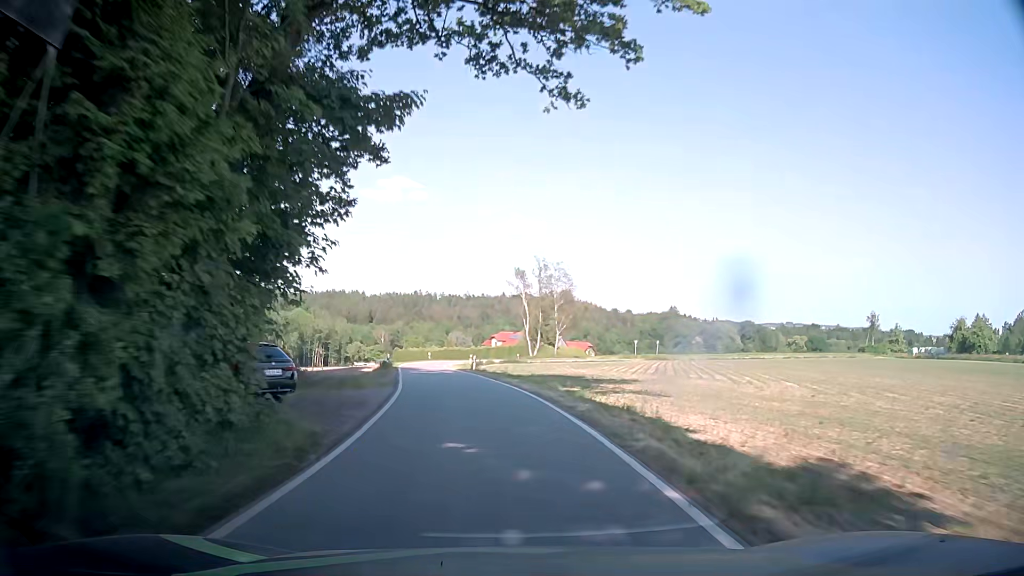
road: tertiary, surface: asphalt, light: Day
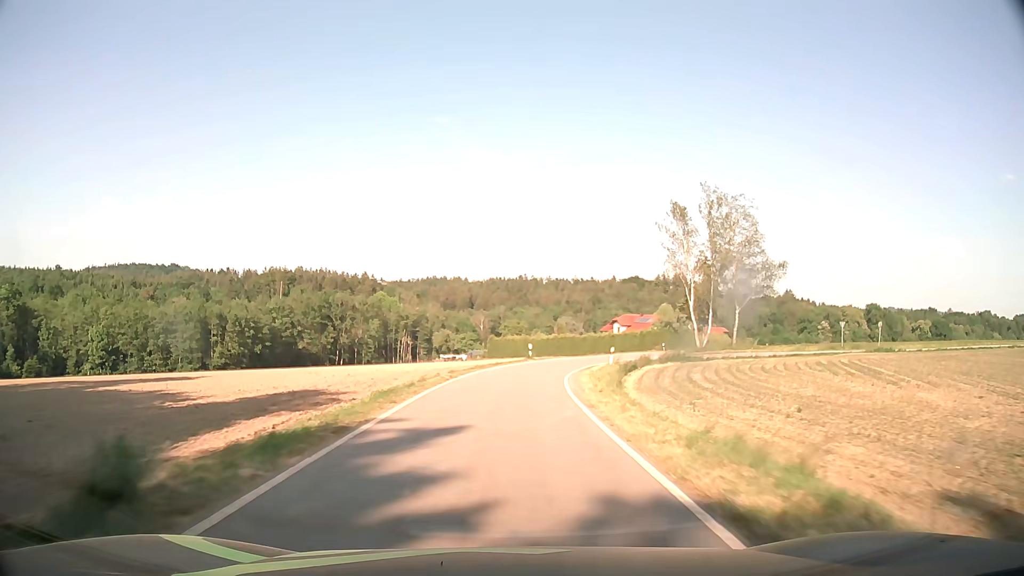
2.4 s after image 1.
(-4.1, +40.2) m; -9°
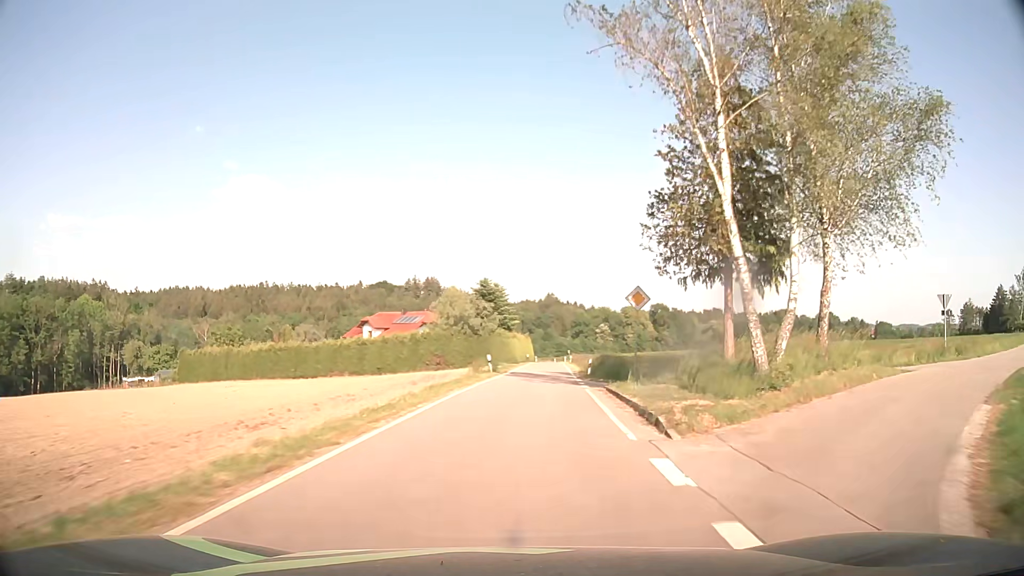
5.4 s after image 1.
(+6.6, +49.1) m; +21°
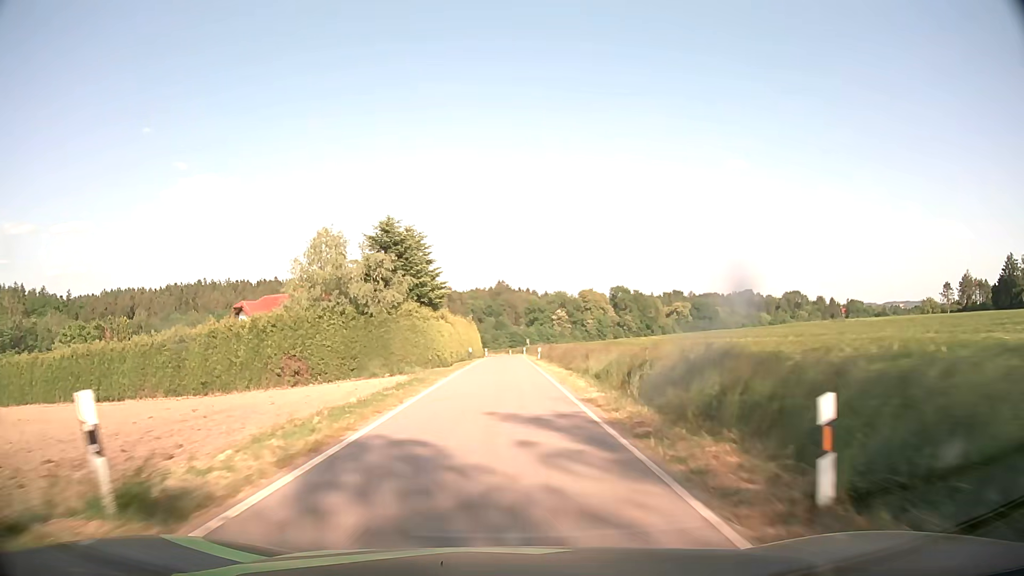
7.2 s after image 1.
(+2.1, +31.8) m; +5°
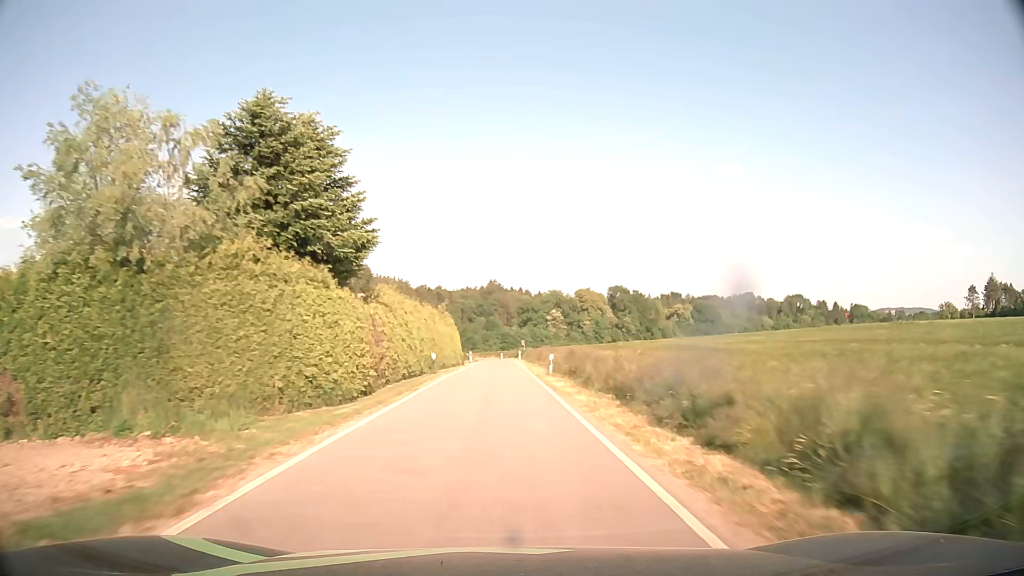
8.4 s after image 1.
(+0.1, +21.8) m; +1°
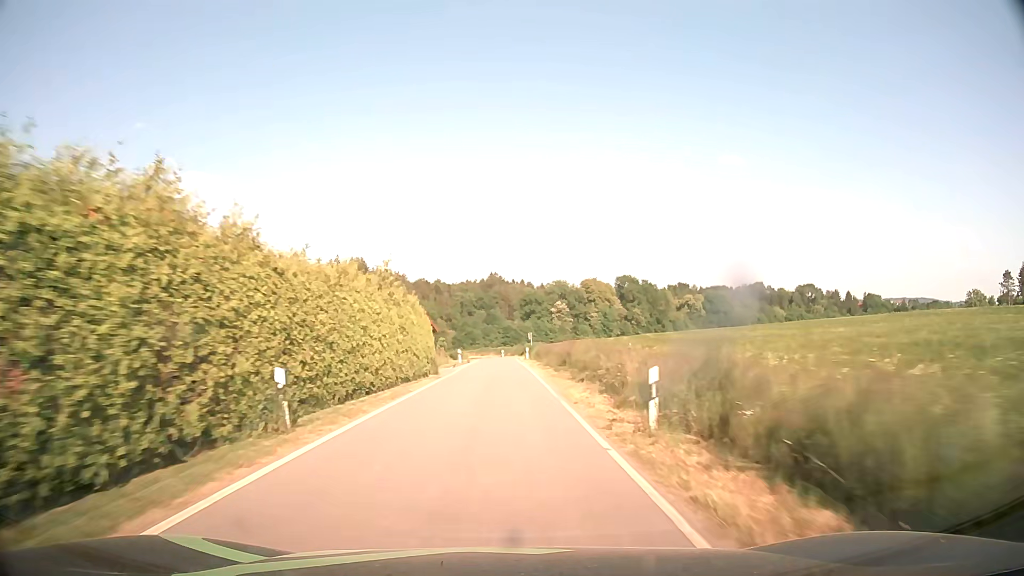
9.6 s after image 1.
(0.0, +21.3) m; 0°
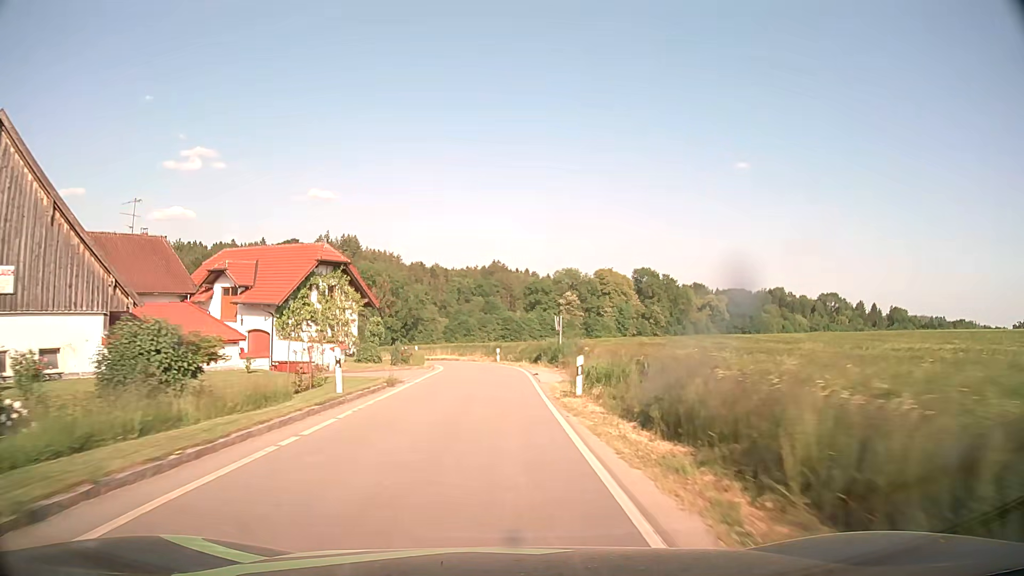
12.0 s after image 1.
(-0.4, +40.3) m; -1°
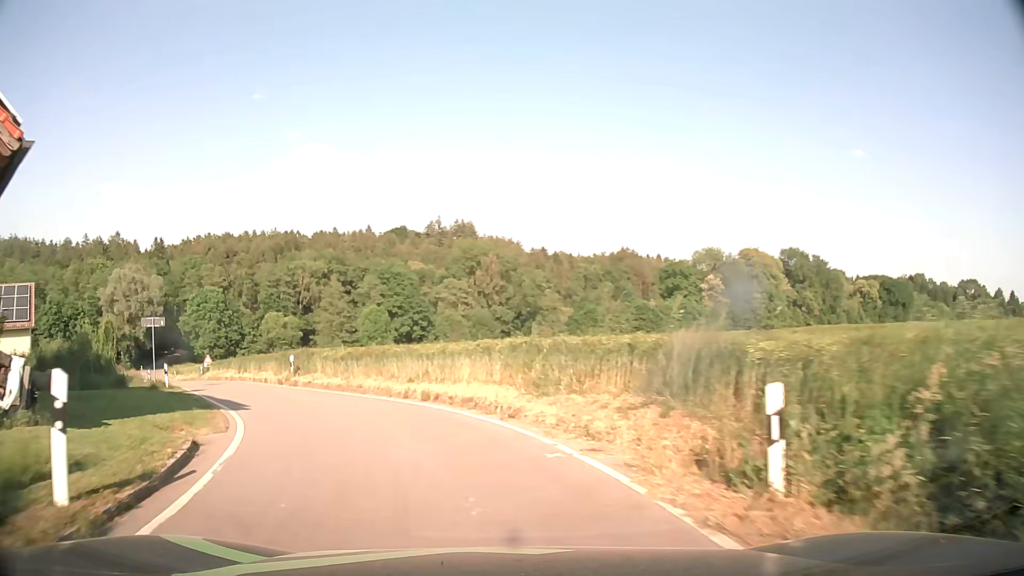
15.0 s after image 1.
(-1.1, +38.6) m; -10°
(-1, +10) (-6, +19) (-11, +27) (-16, +36) (-22, +44) (-27, +52) (-33, +61) (-38, +69) (-44, +78) (-49, +86) m
